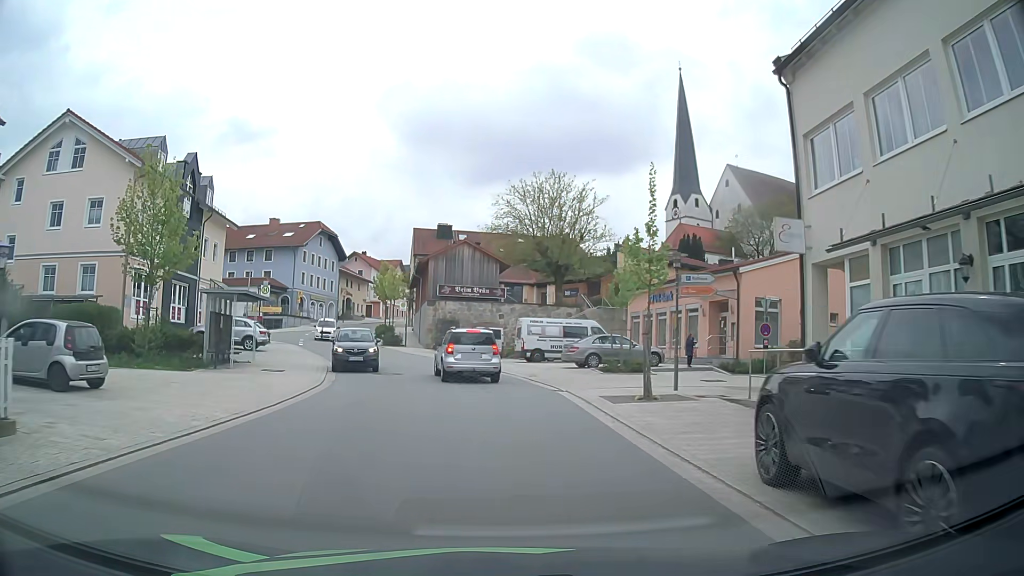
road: tertiary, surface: asphalt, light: Day
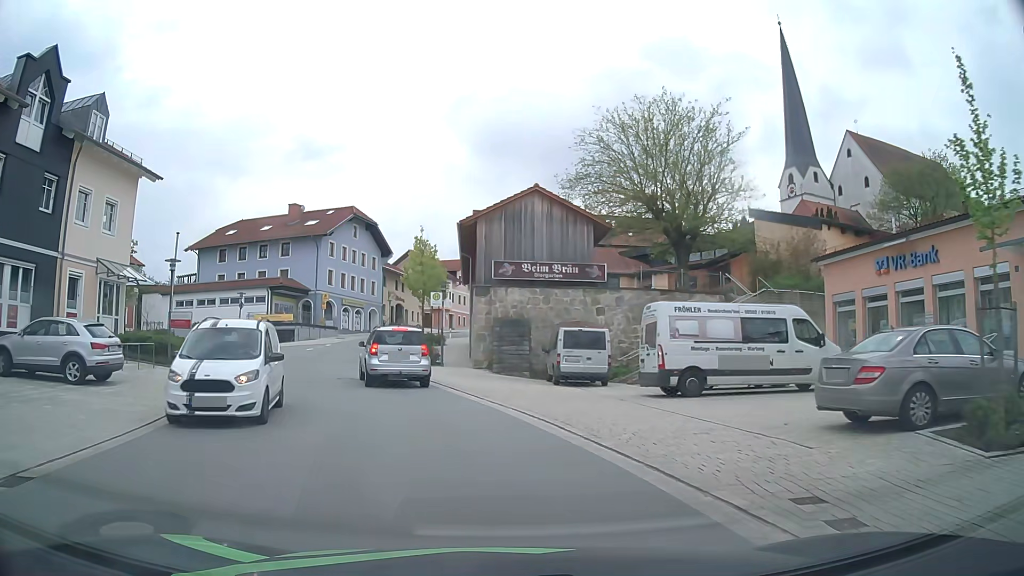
(-0.6, +19.8) m; -6°
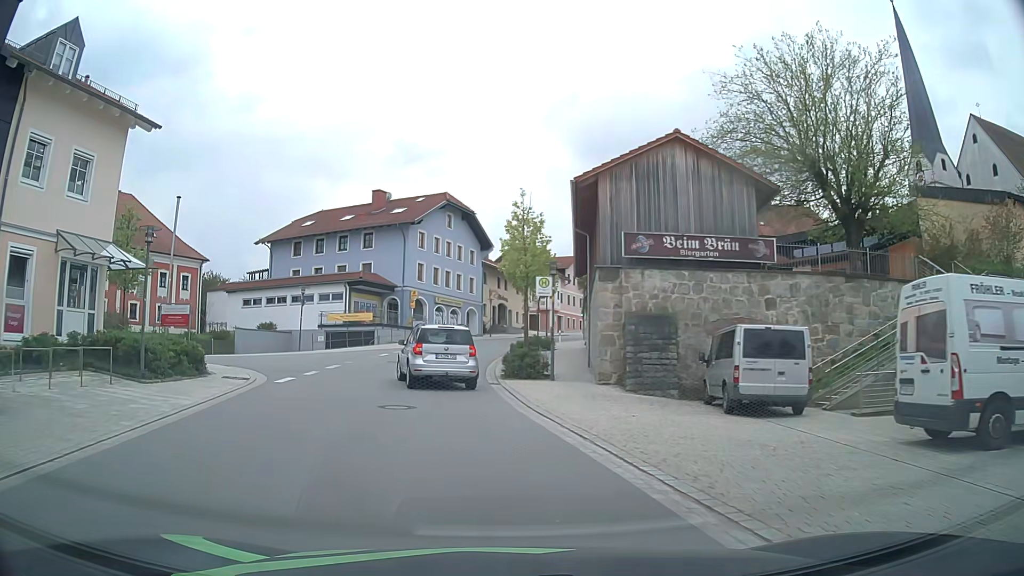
(-0.7, +8.5) m; -10°
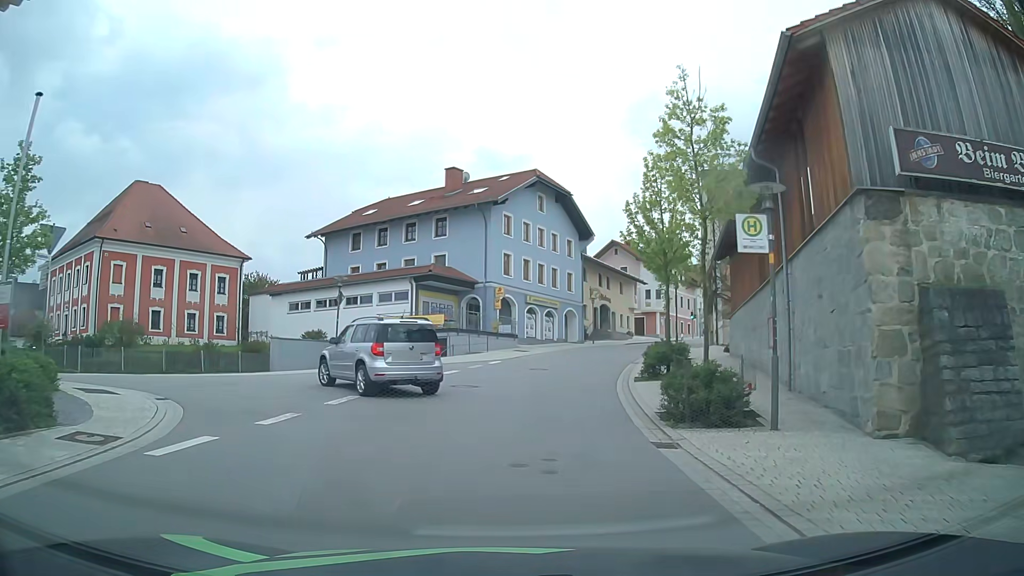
(-1.0, +11.2) m; -8°
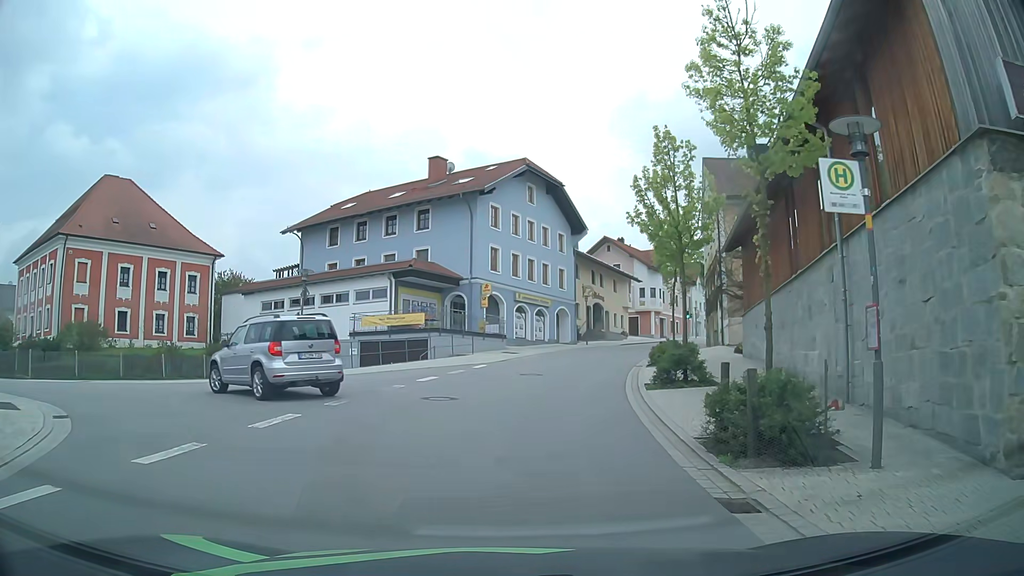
(0.0, +3.4) m; +1°
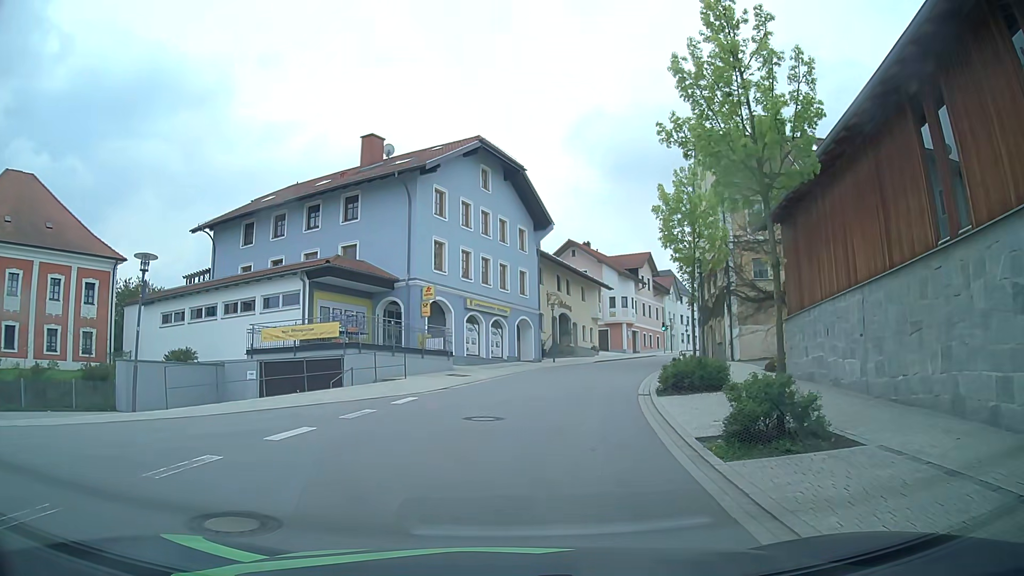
(+0.3, +8.9) m; +3°
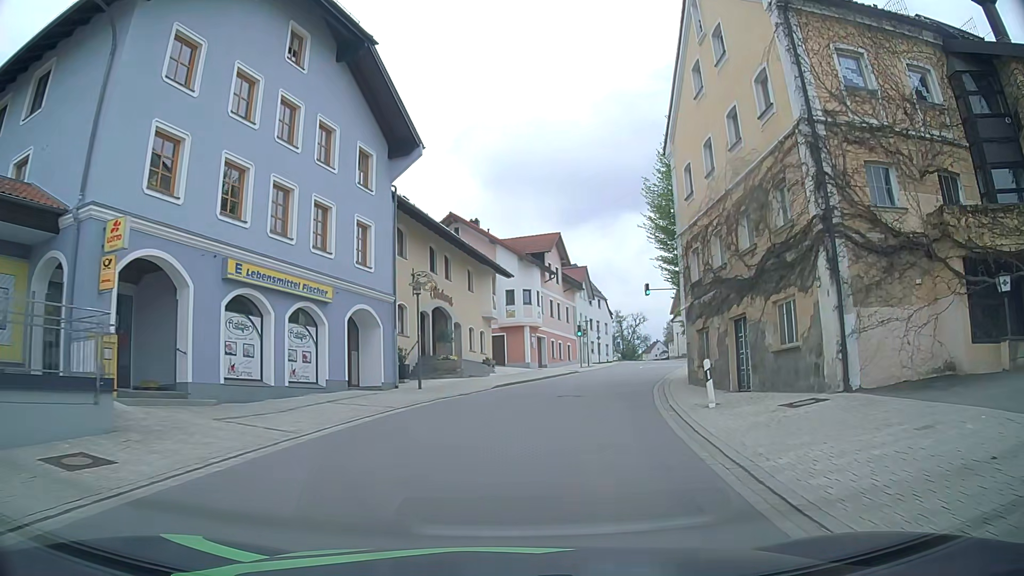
(+1.8, +19.5) m; +10°
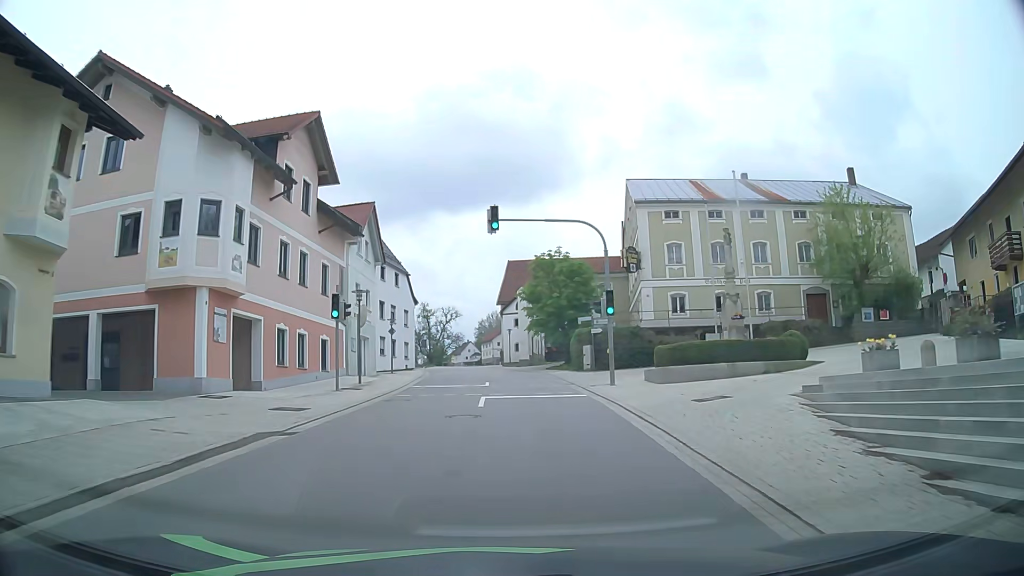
(+4.2, +29.4) m; +16°
(0, +10) (0, +20) (0, +30) (0, +40) (-1, +50) (-2, +60) (-3, +70) (-4, +80) (-4, +90) (-4, +100) m
